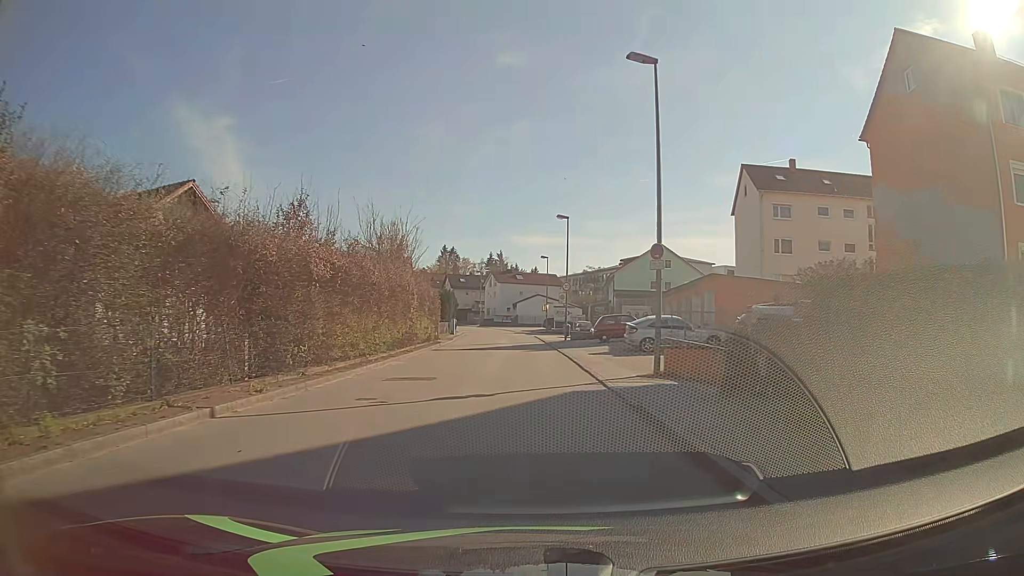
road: unclassified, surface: asphalt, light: Day
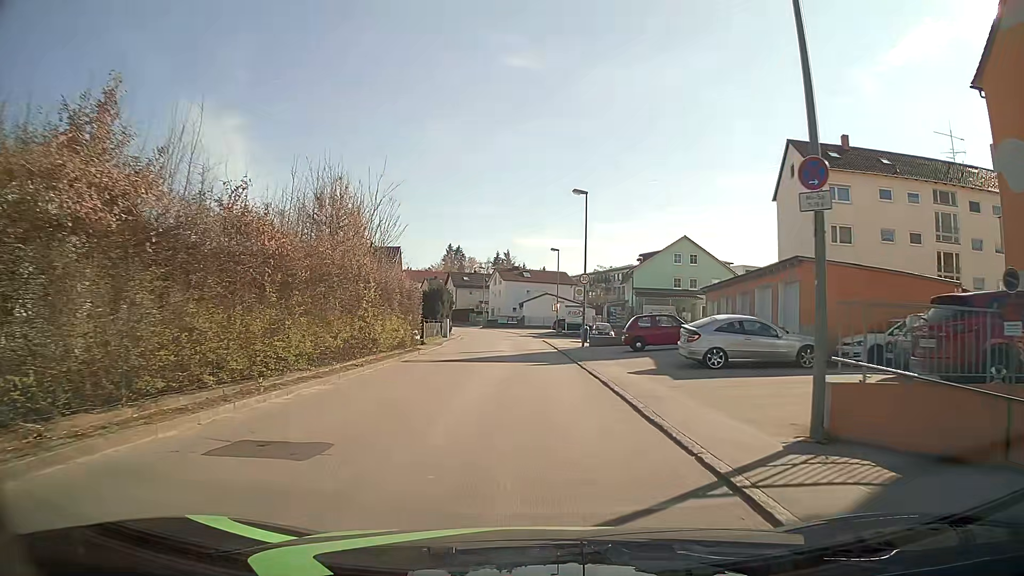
(0.0, +9.2) m; -1°
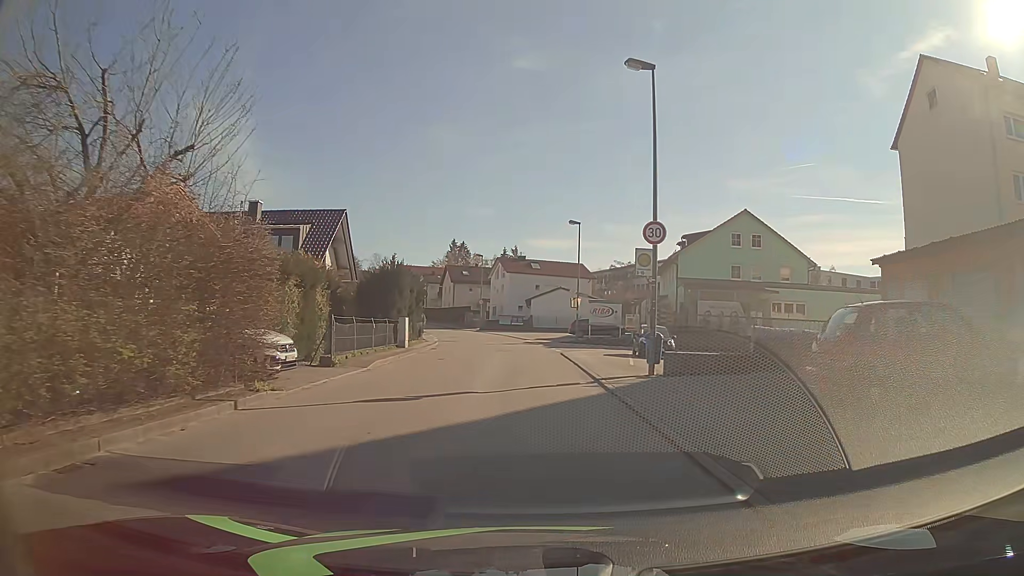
(-0.1, +18.5) m; -1°
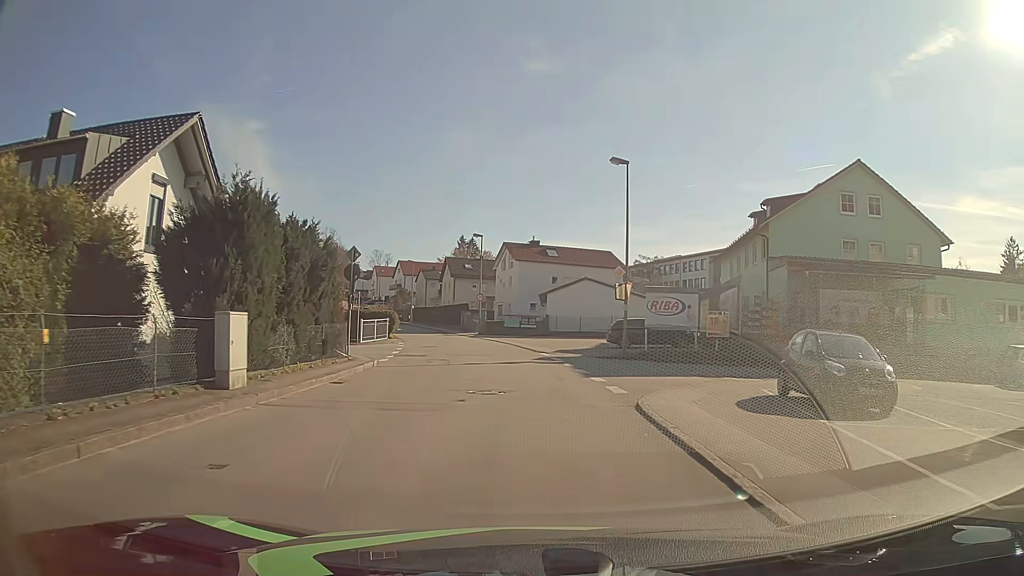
(-0.2, +18.5) m; -1°
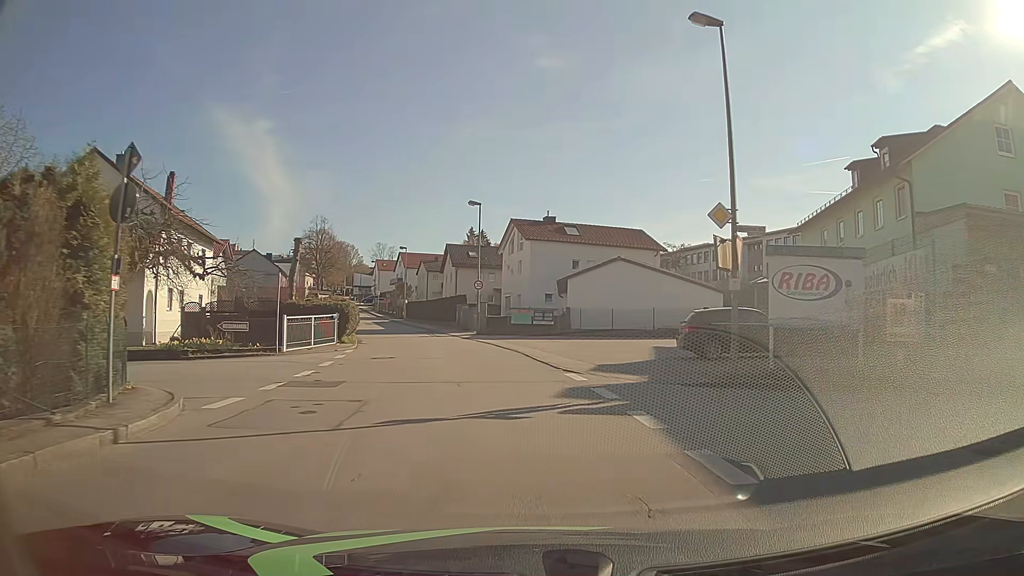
(-0.1, +13.8) m; -1°
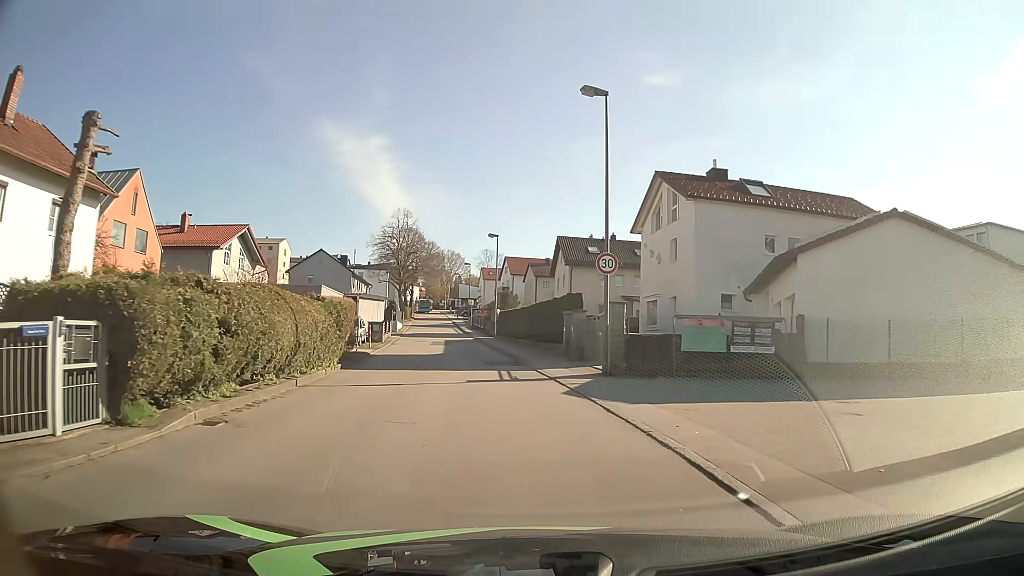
(-1.8, +22.9) m; -10°
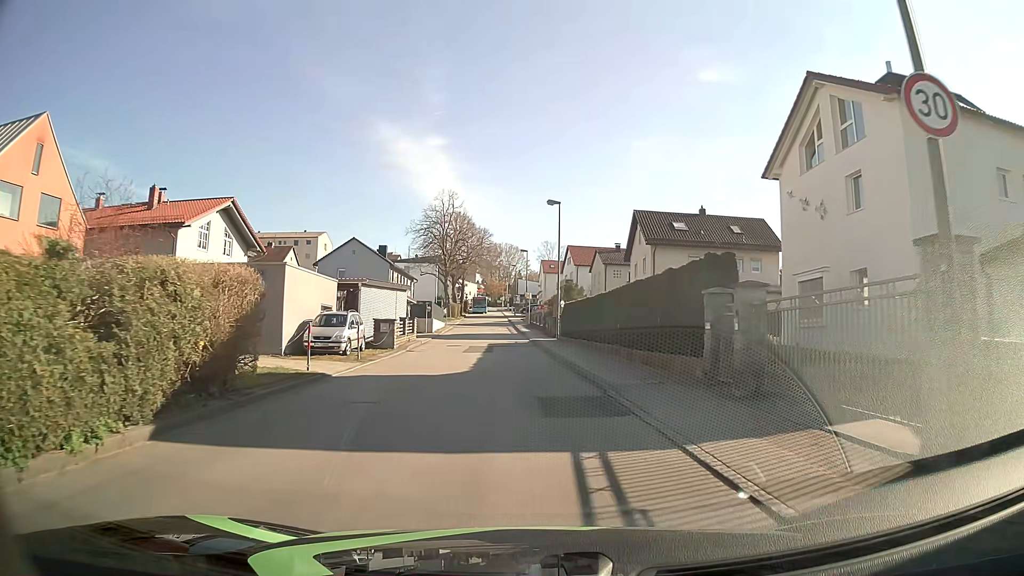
(-0.7, +13.7) m; -6°
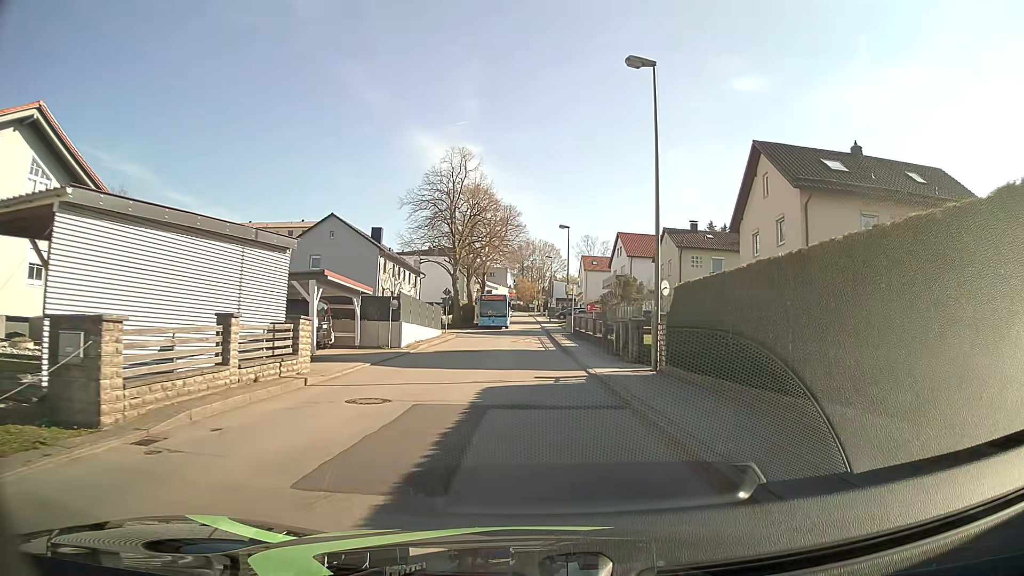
(-0.6, +23.1) m; -3°
